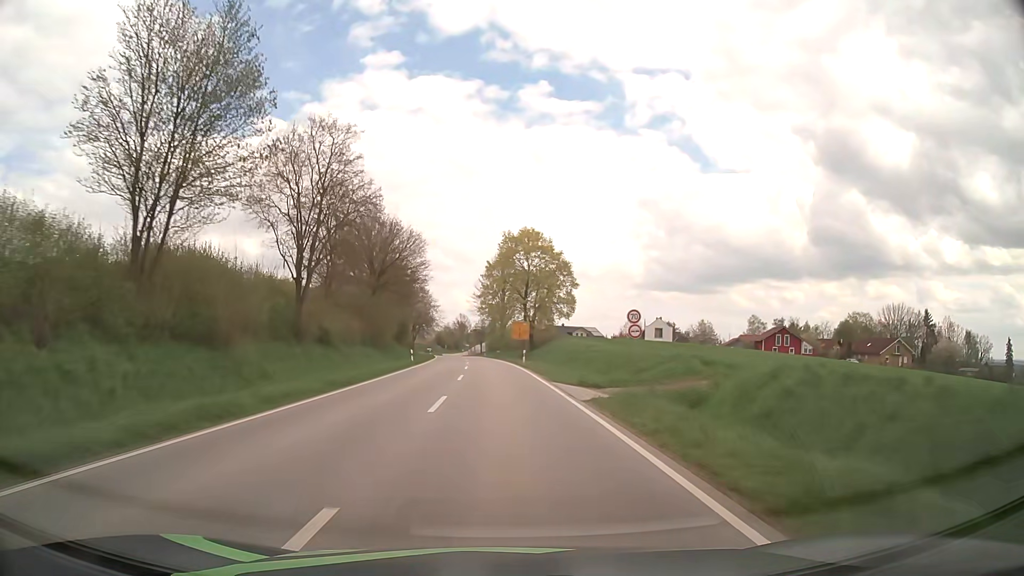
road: secondary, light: Day
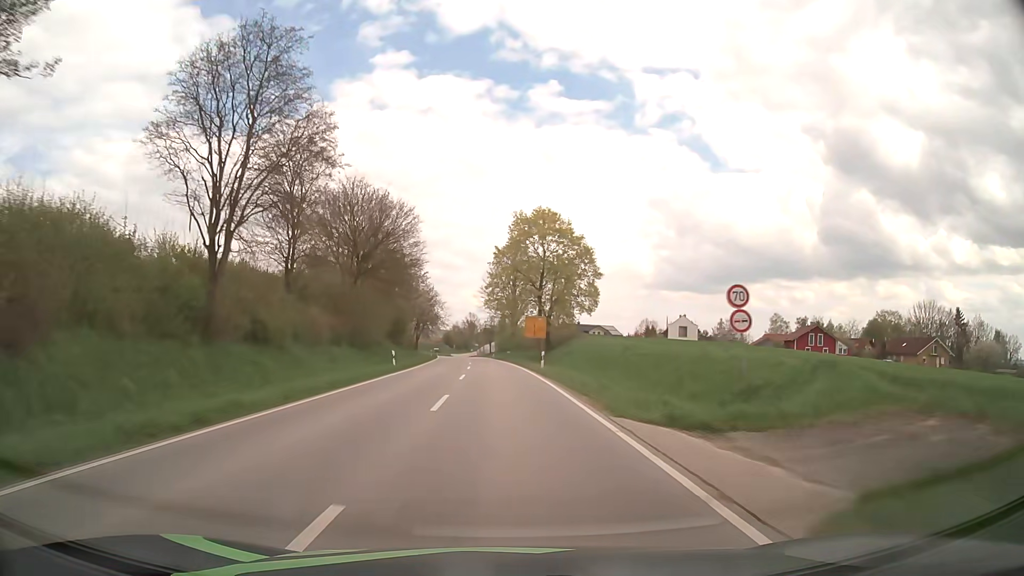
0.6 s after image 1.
(-0.1, +12.0) m; -1°
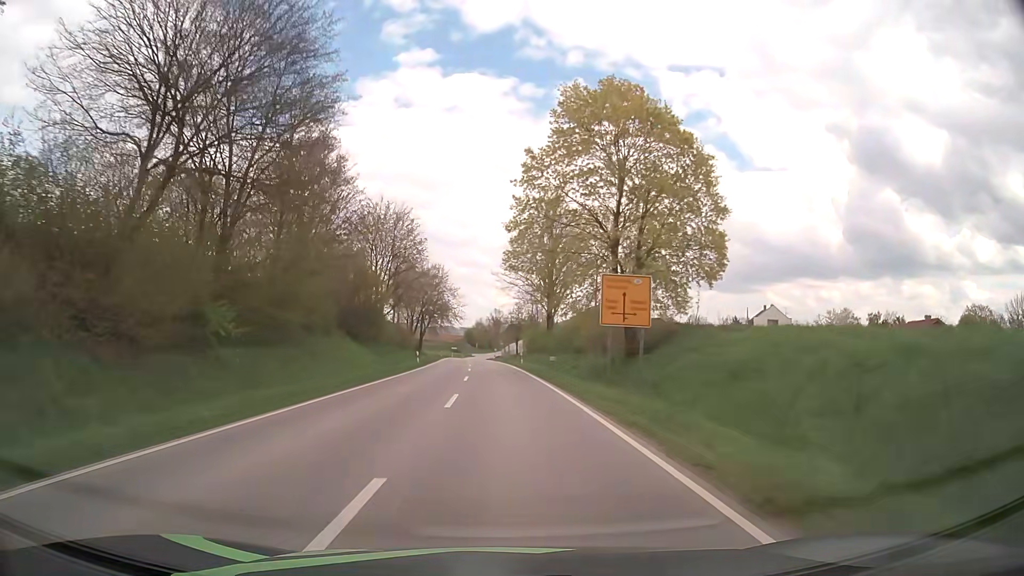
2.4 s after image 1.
(-0.6, +34.8) m; -2°
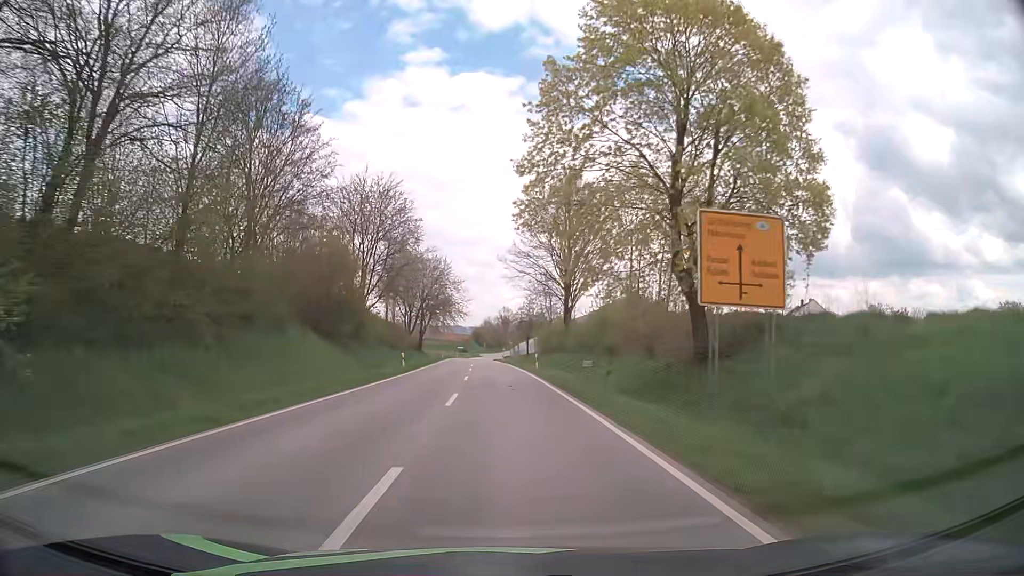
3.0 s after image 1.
(-0.1, +11.4) m; -1°
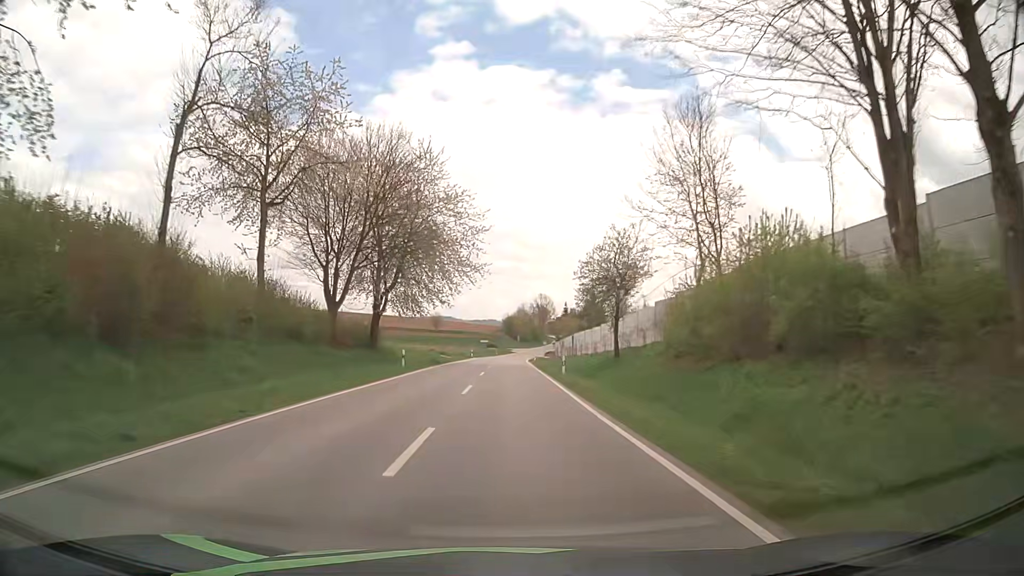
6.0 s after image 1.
(-1.4, +56.6) m; -3°
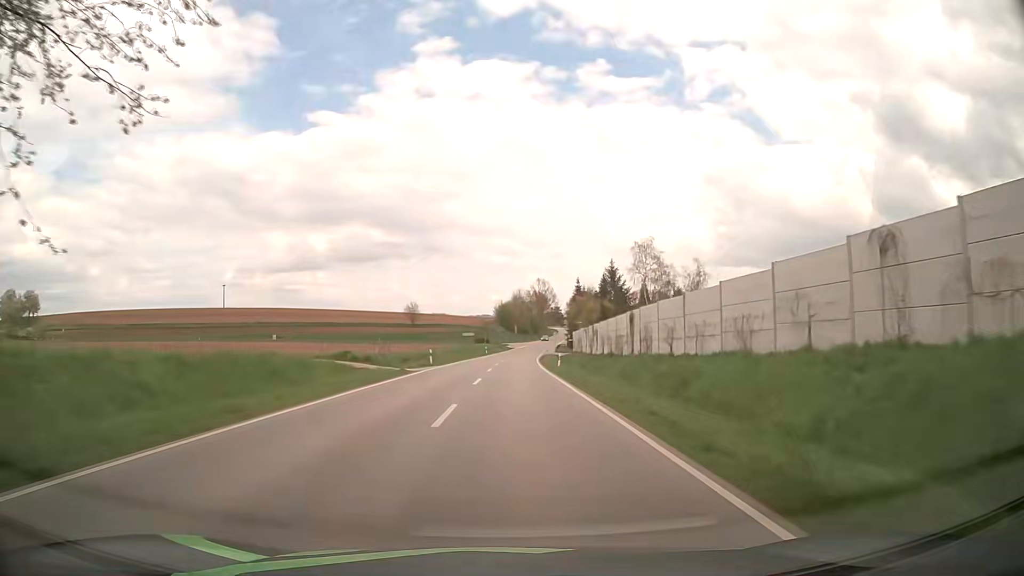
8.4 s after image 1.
(0.0, +44.0) m; 0°
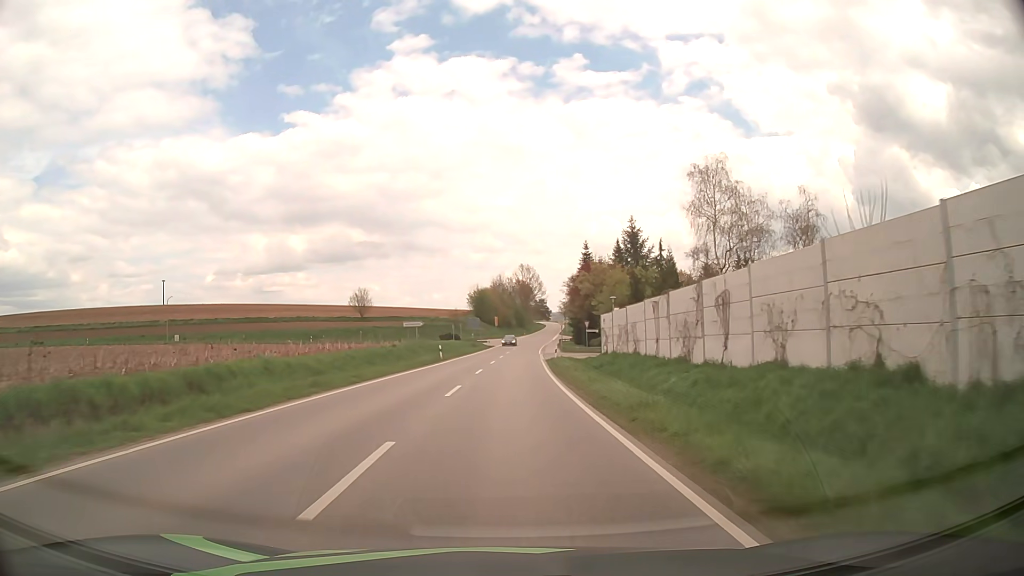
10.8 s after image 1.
(+0.5, +41.9) m; +1°
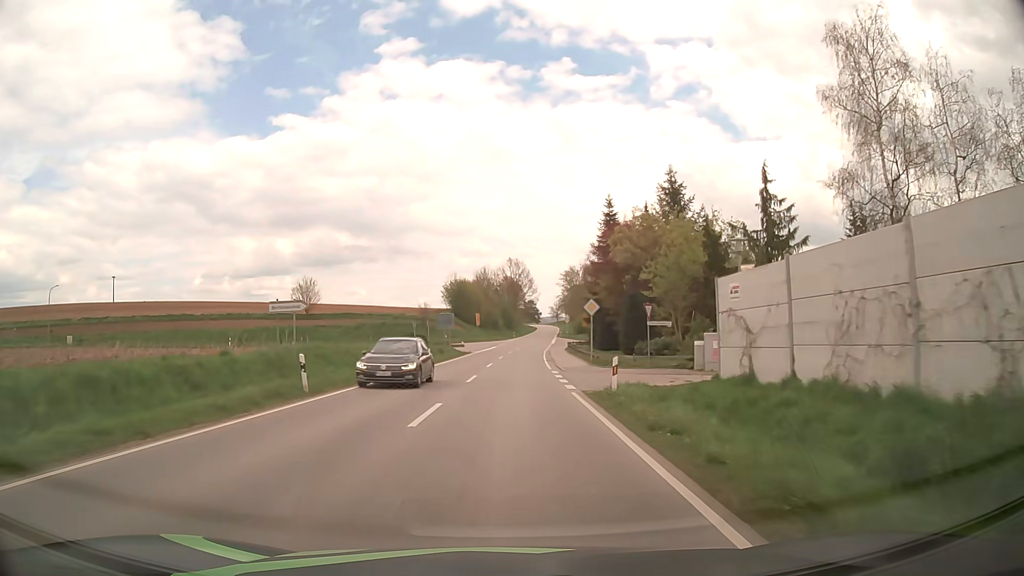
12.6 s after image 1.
(+0.4, +30.2) m; +1°
(0, +10) (0, +20) (0, +30) (0, +40) (+1, +50) (+2, +60) (+3, +70) (+6, +79) (+12, +87) (+19, +94) m
